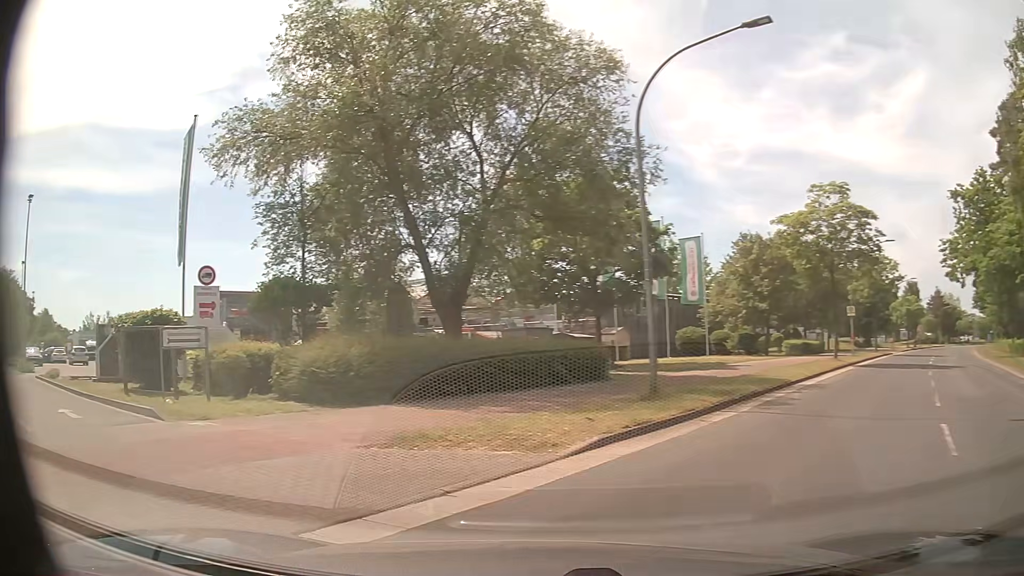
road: unclassified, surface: asphalt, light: Day
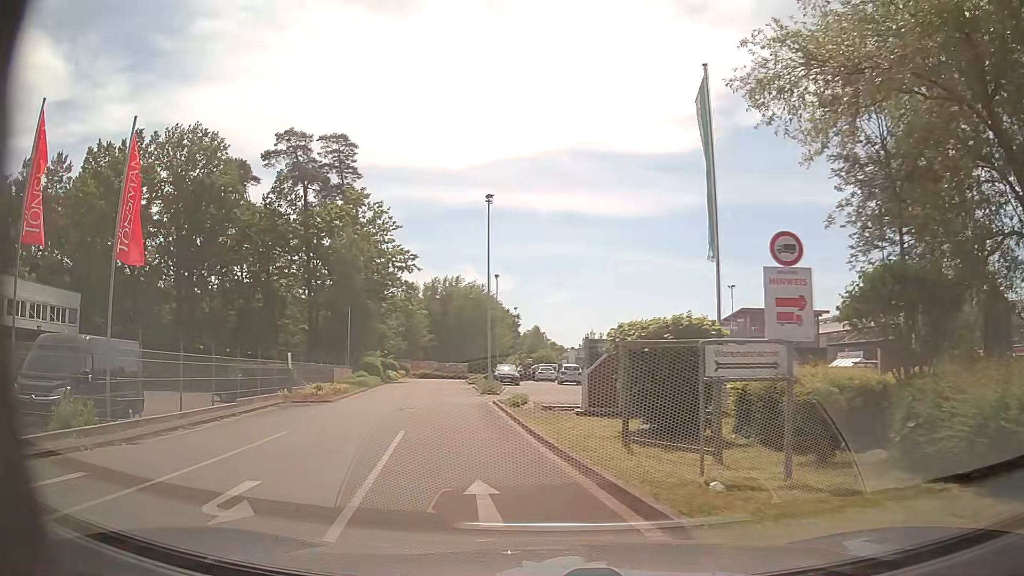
(-2.8, +6.0) m; -45°
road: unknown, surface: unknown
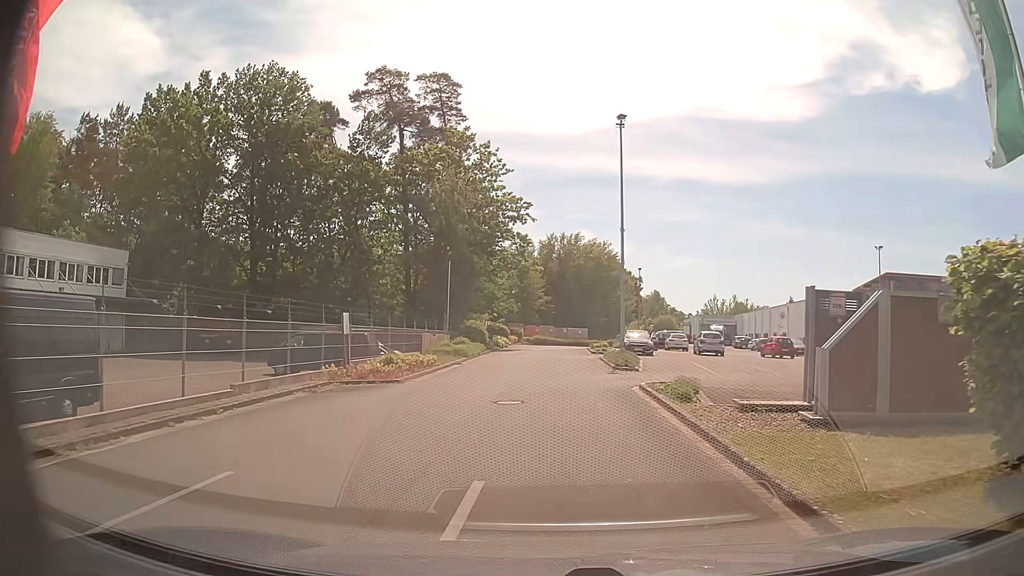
(-1.3, +8.0) m; -12°
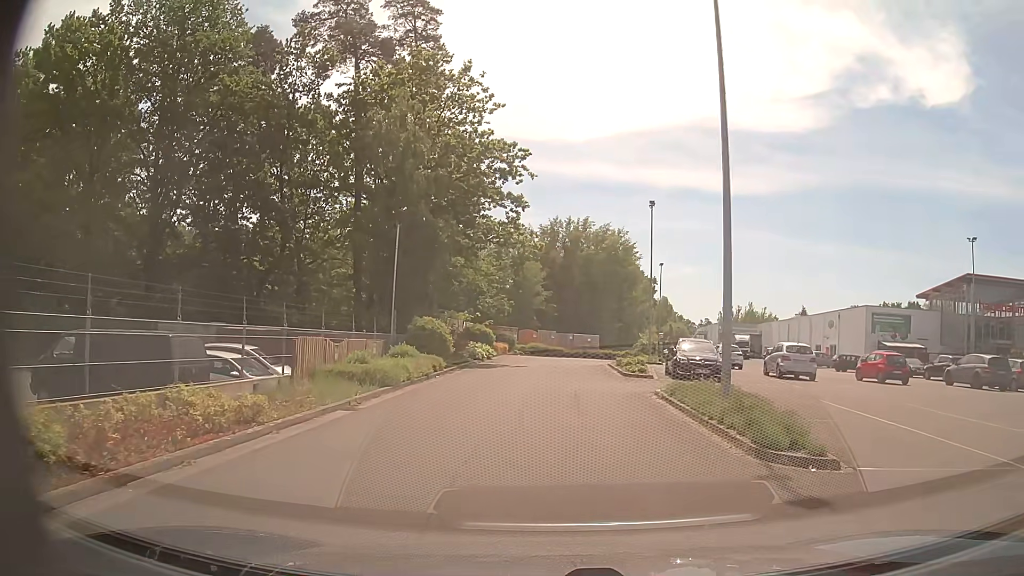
(-0.1, +15.9) m; +1°
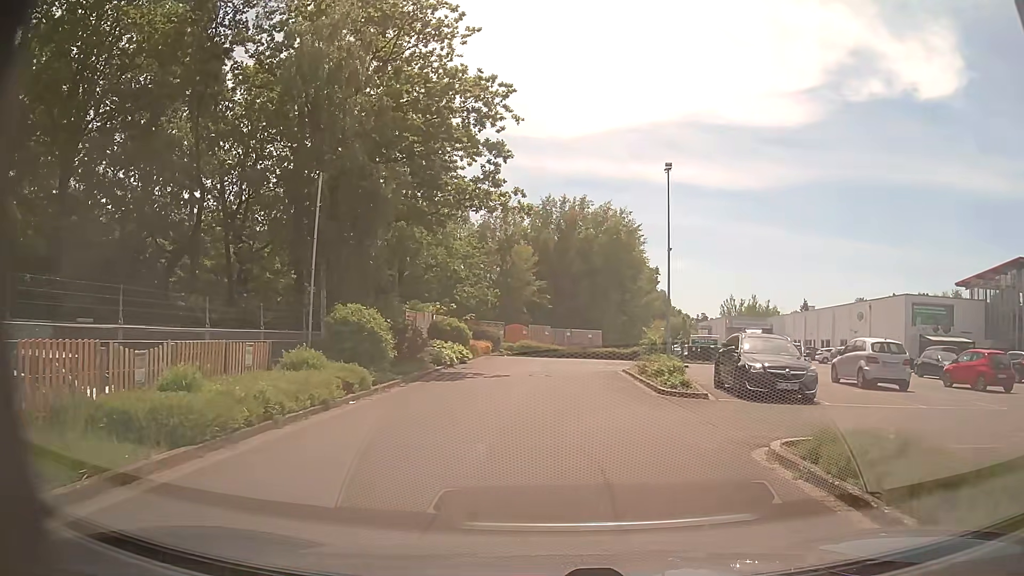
(0.0, +8.9) m; 0°
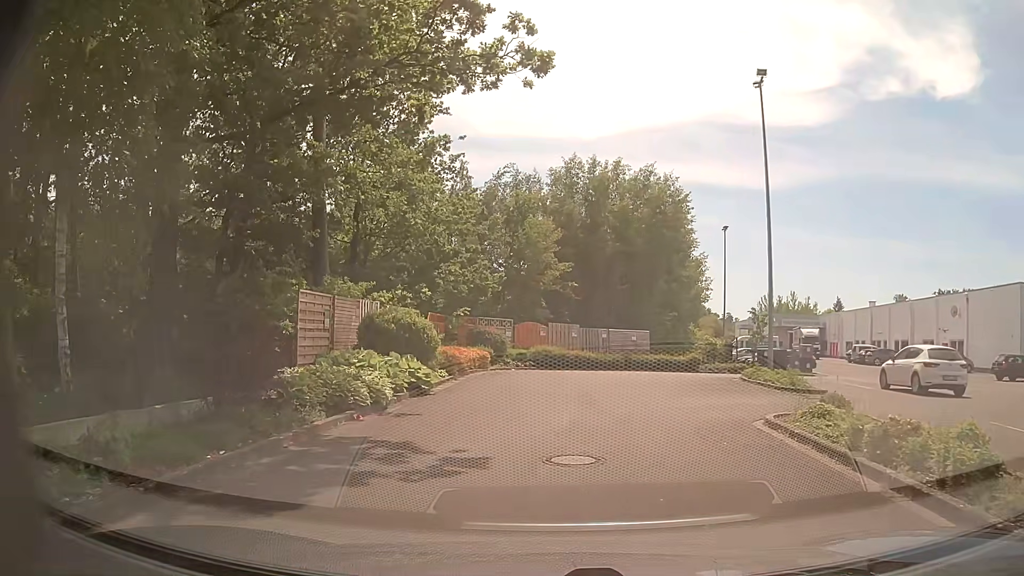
(-0.1, +13.4) m; -2°
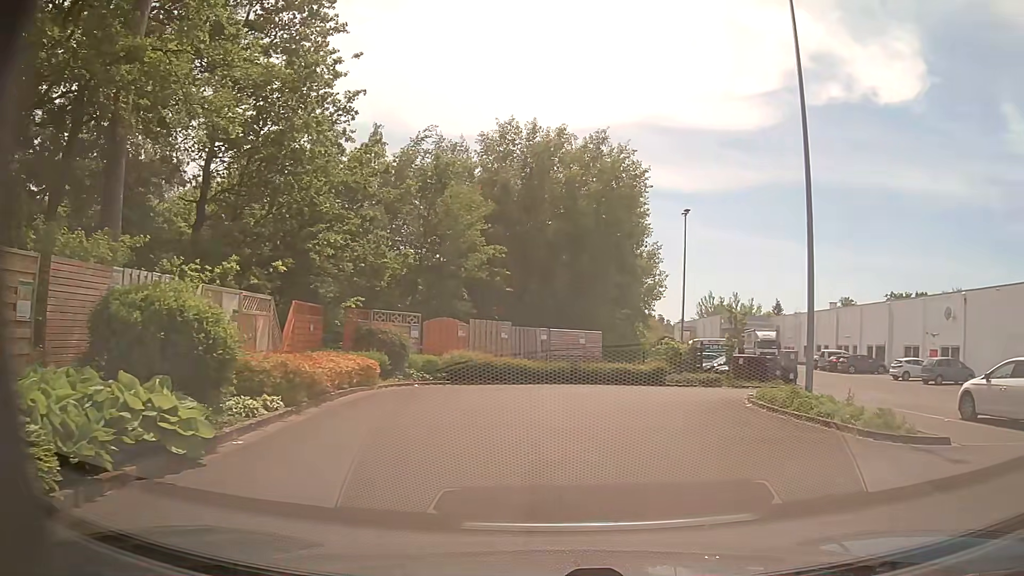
(+0.1, +8.1) m; +6°
